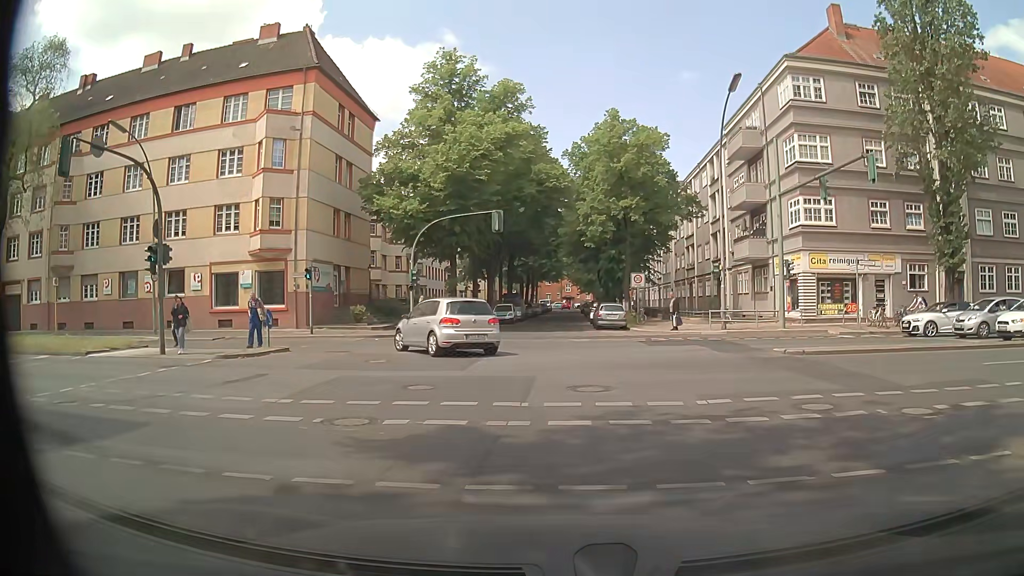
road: residential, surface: asphalt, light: Day
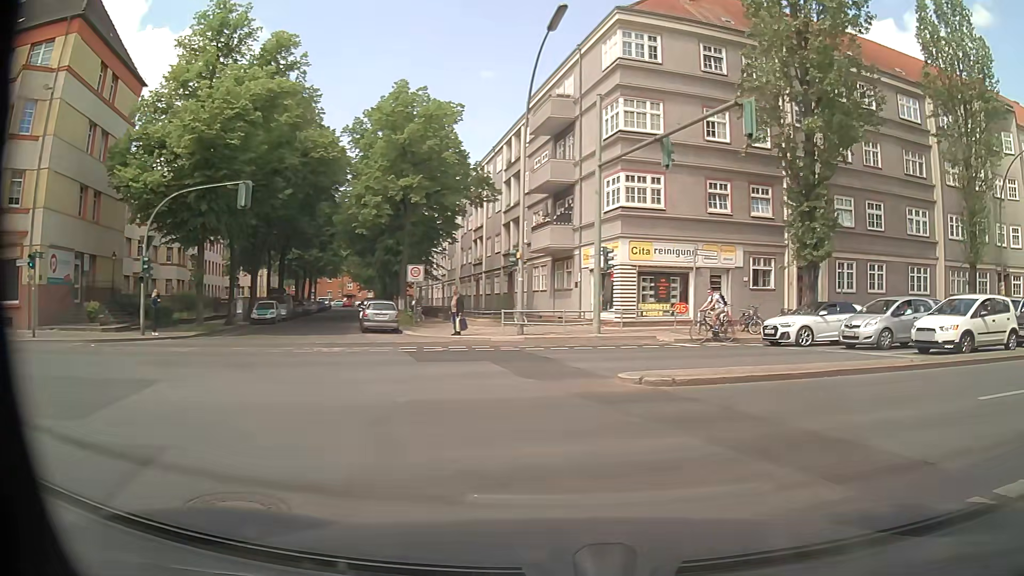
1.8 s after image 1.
(+0.7, +6.6) m; +17°
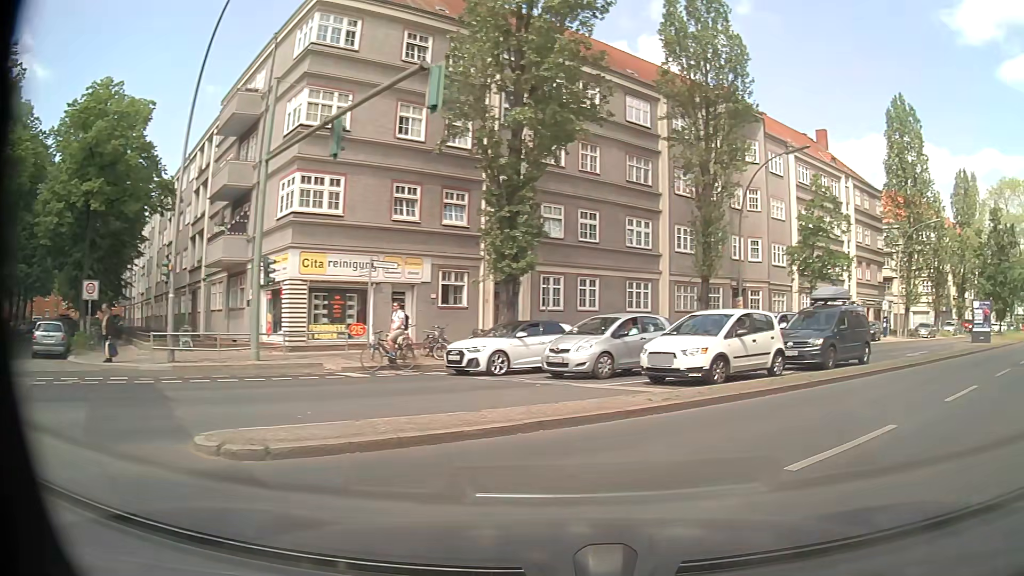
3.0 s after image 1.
(+0.9, +3.9) m; +26°
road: secondary
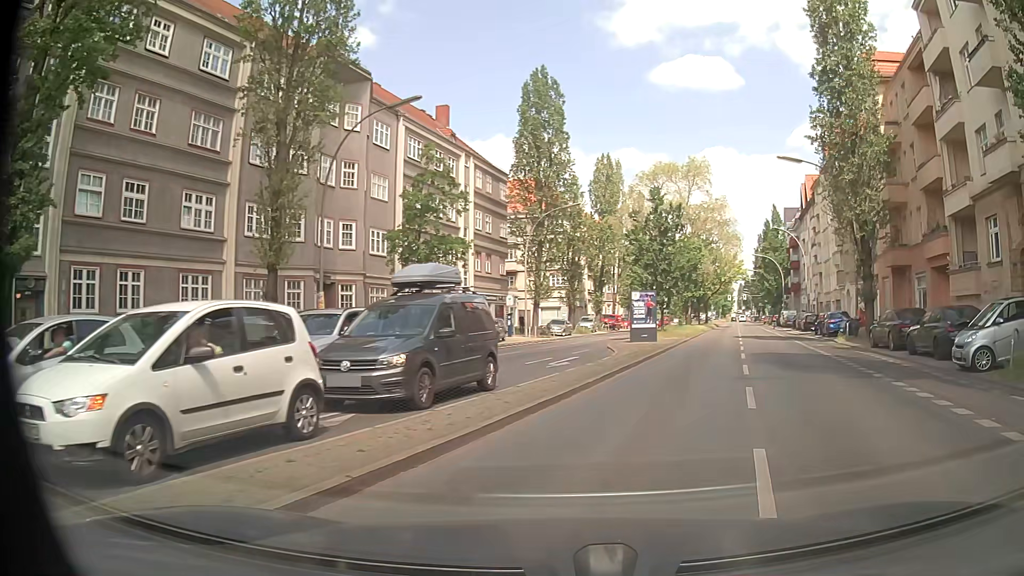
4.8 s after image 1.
(+2.6, +7.9) m; +33°
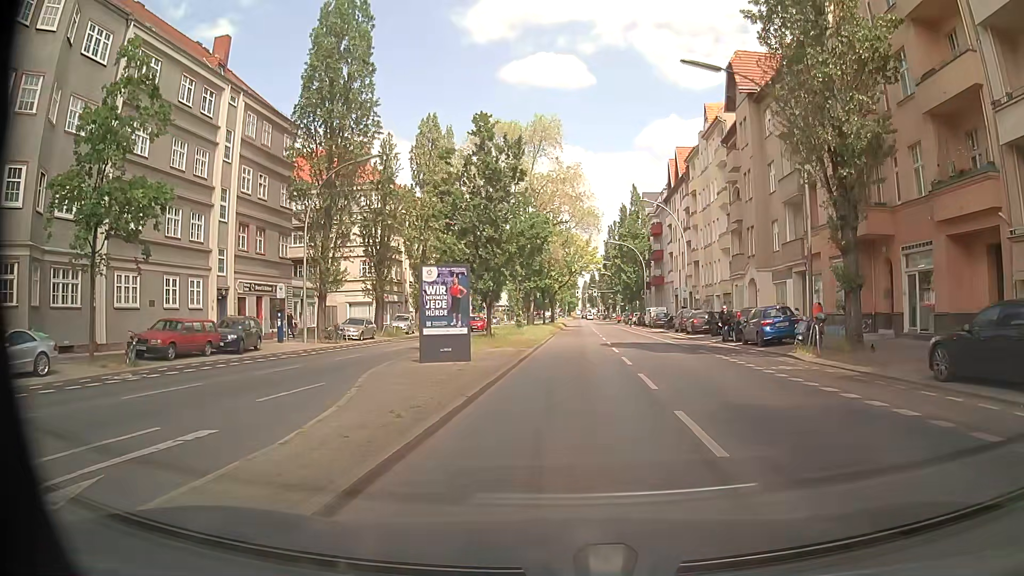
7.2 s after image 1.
(+2.6, +15.8) m; +13°
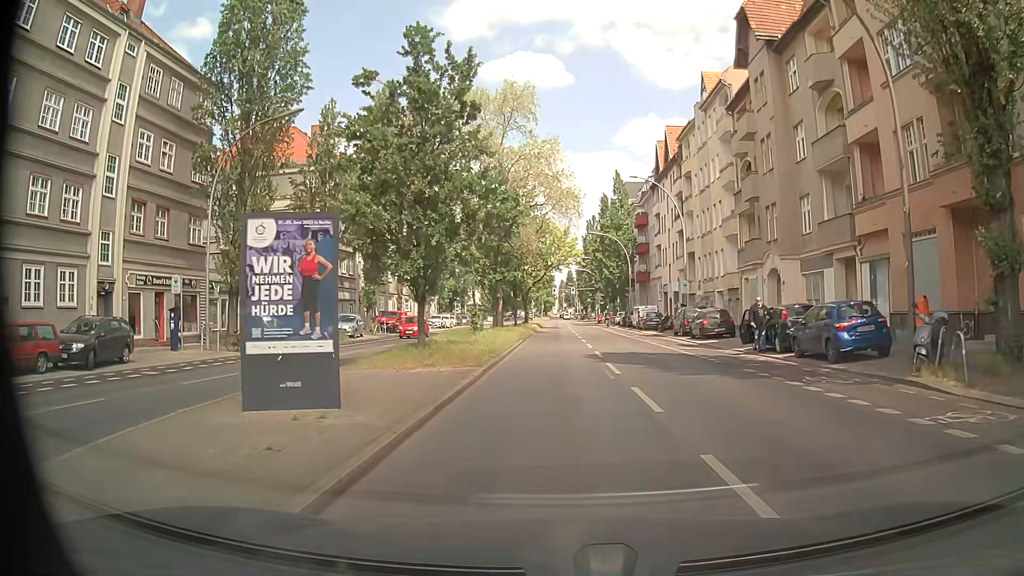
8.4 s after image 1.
(+0.3, +9.1) m; +3°
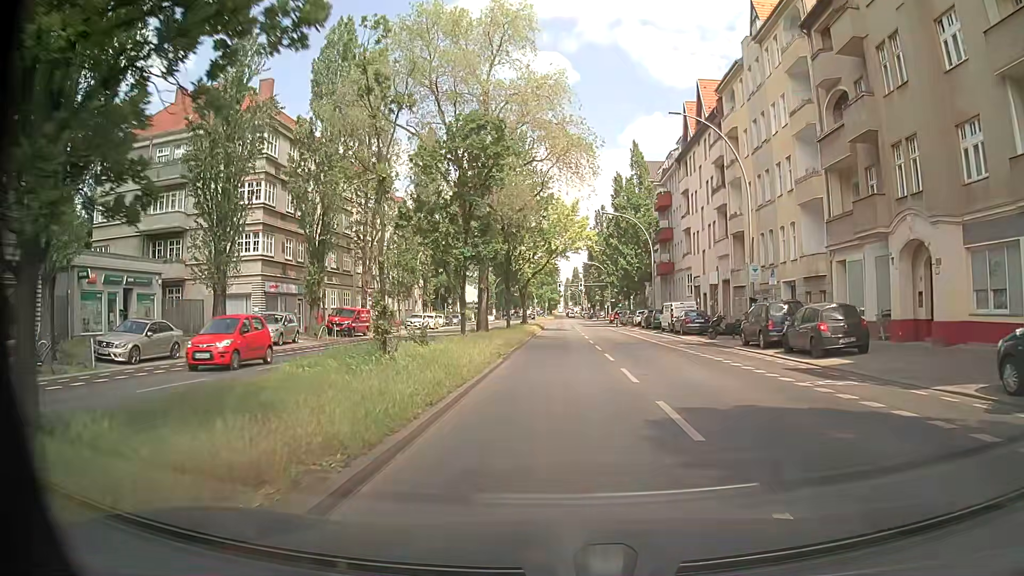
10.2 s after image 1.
(-0.2, +14.3) m; -1°
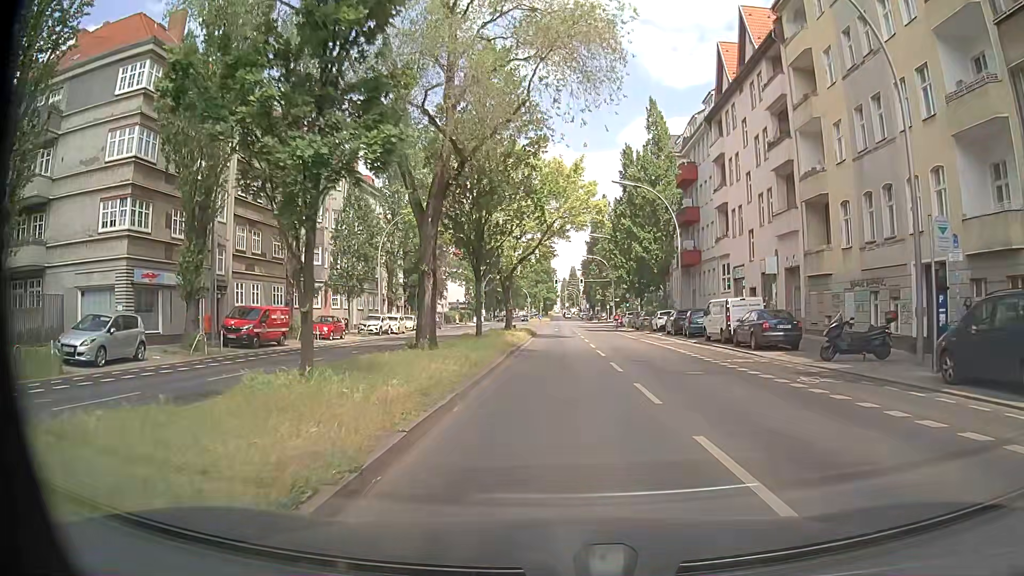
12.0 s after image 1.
(+0.1, +14.9) m; 0°
(0, +10) (0, +20) (0, +30) (0, +40) (+1, +50) (0, +60) (0, +70) (0, +80) (0, +90) (0, +100) m
